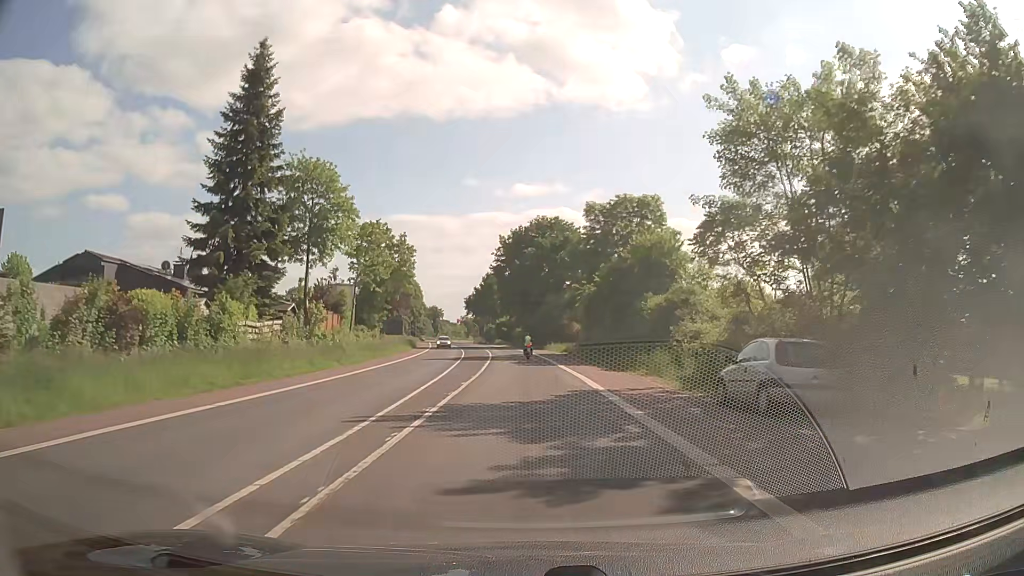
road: secondary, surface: asphalt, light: Day
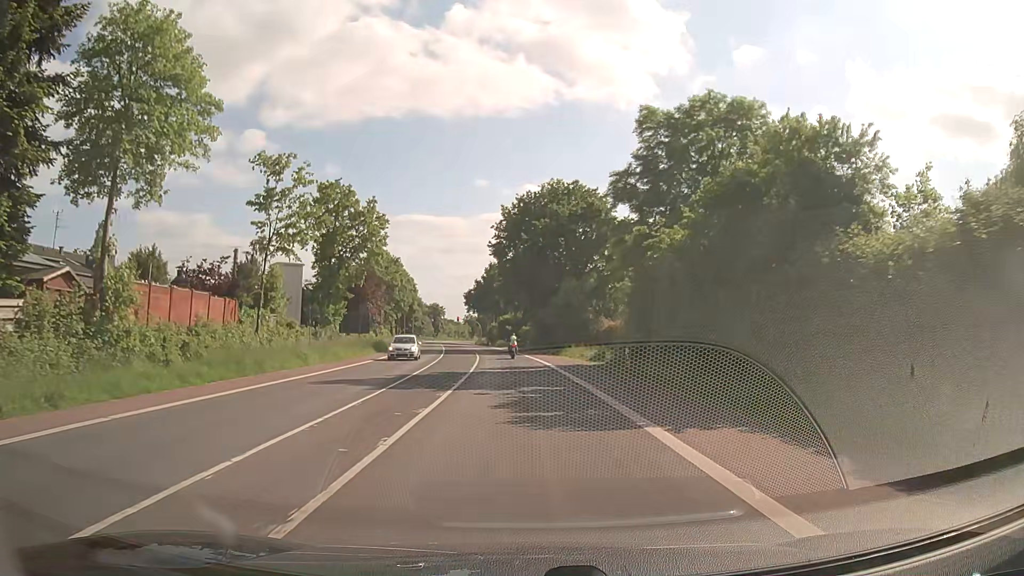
(-0.1, +23.1) m; -1°
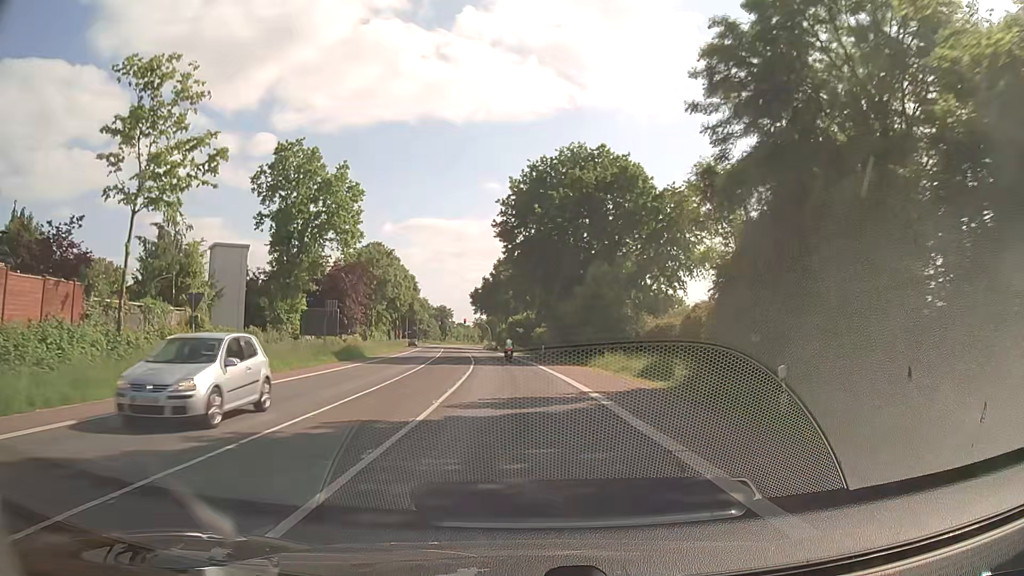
(-0.2, +15.4) m; -1°
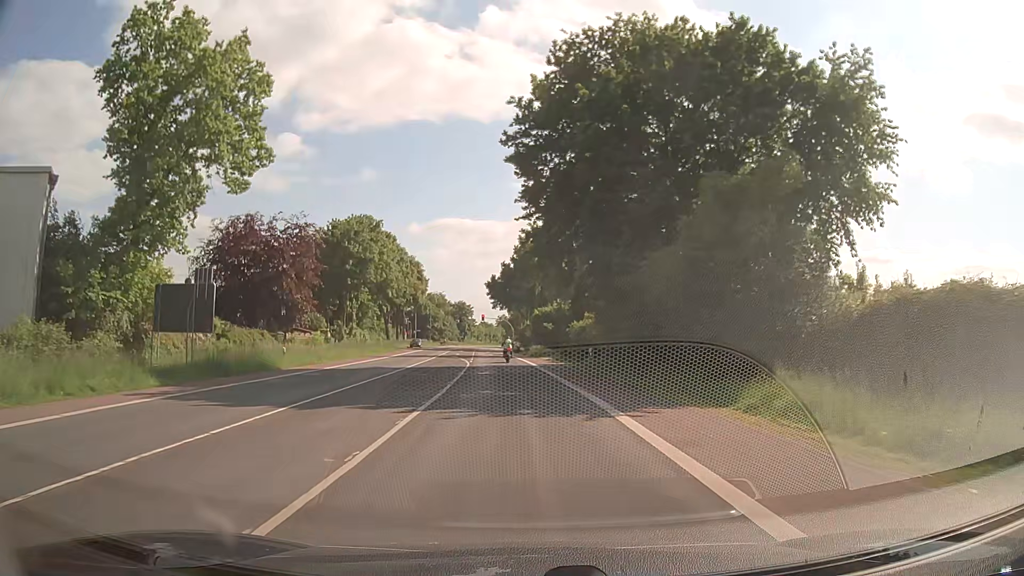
(-0.4, +24.8) m; -2°
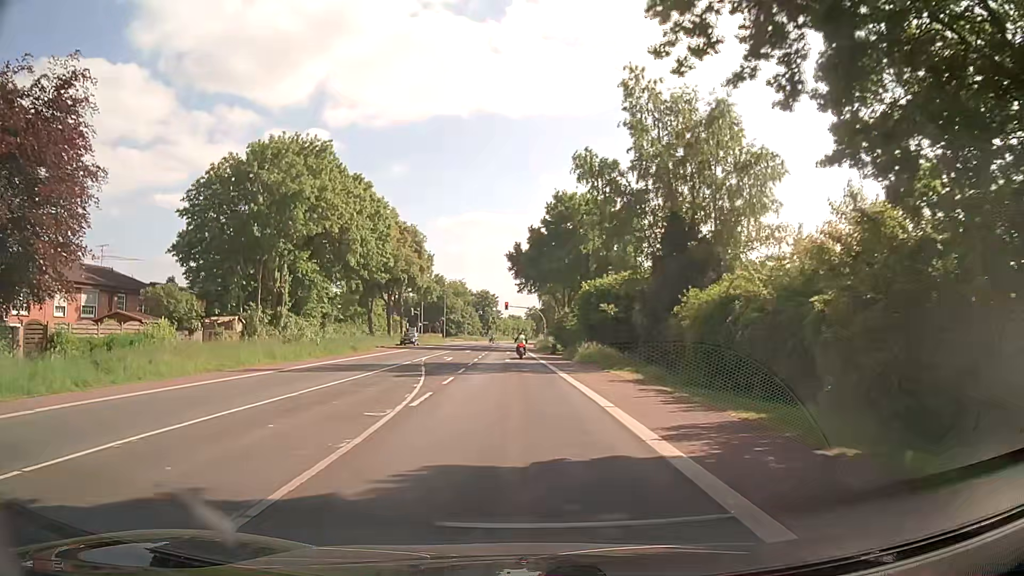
(-0.9, +30.1) m; -3°
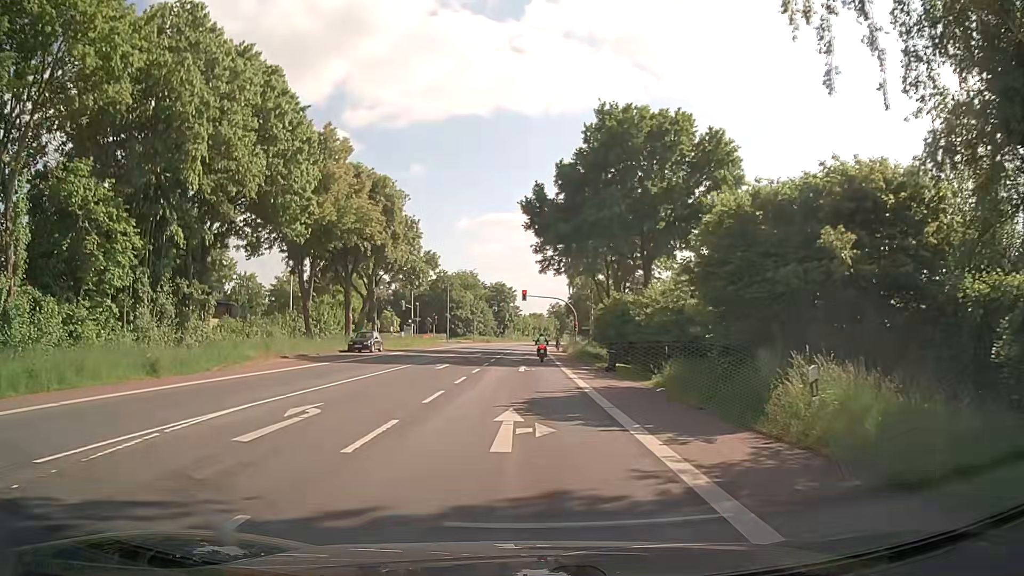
(-0.5, +28.9) m; -2°
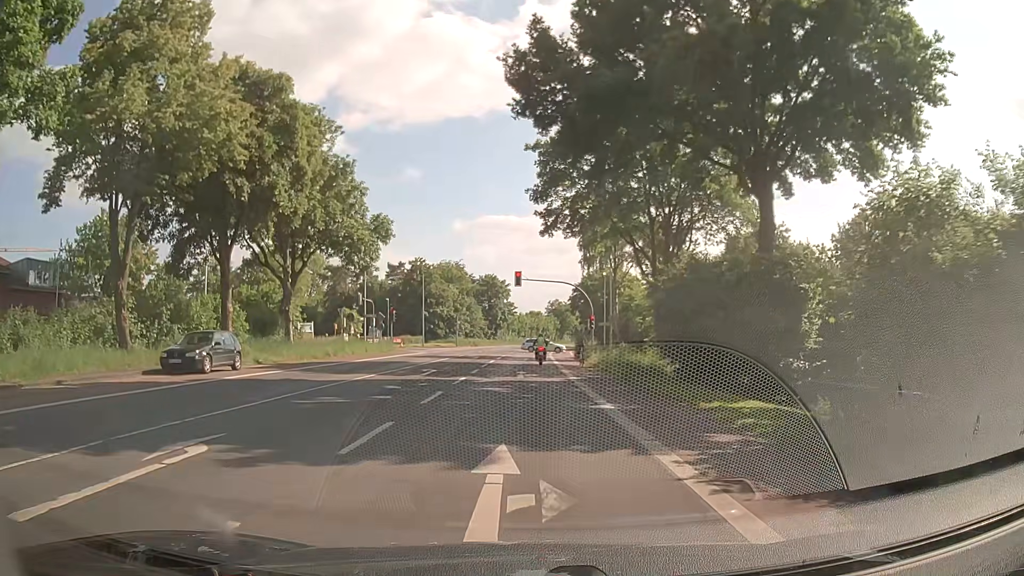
(+0.1, +24.2) m; +1°
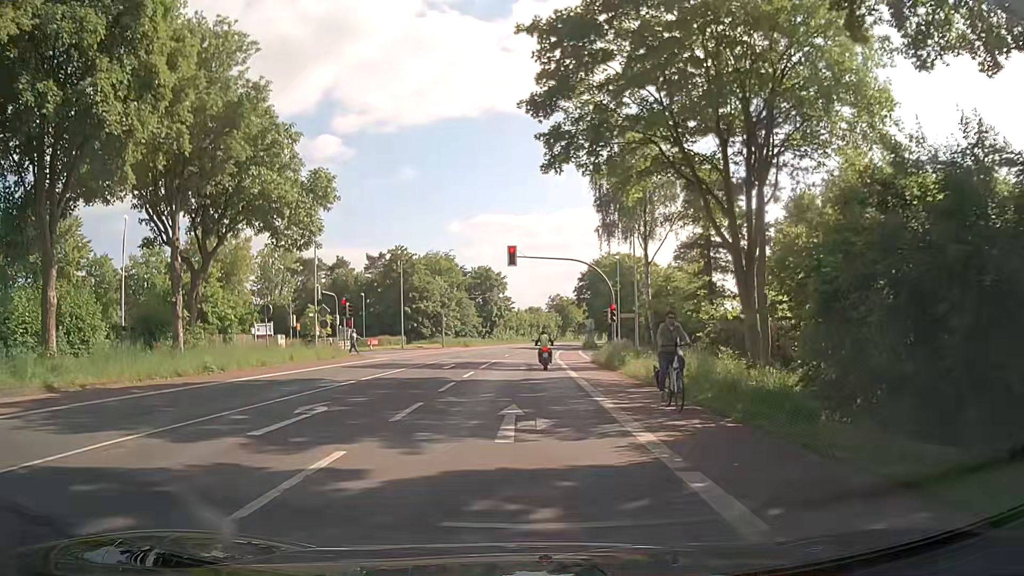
(0.0, +14.9) m; 0°
(0, +10) (0, +20) (0, +30) (0, +40) (0, +50) (+1, +60) (+1, +70) (+2, +80) (+3, +90) (+4, +100) m
